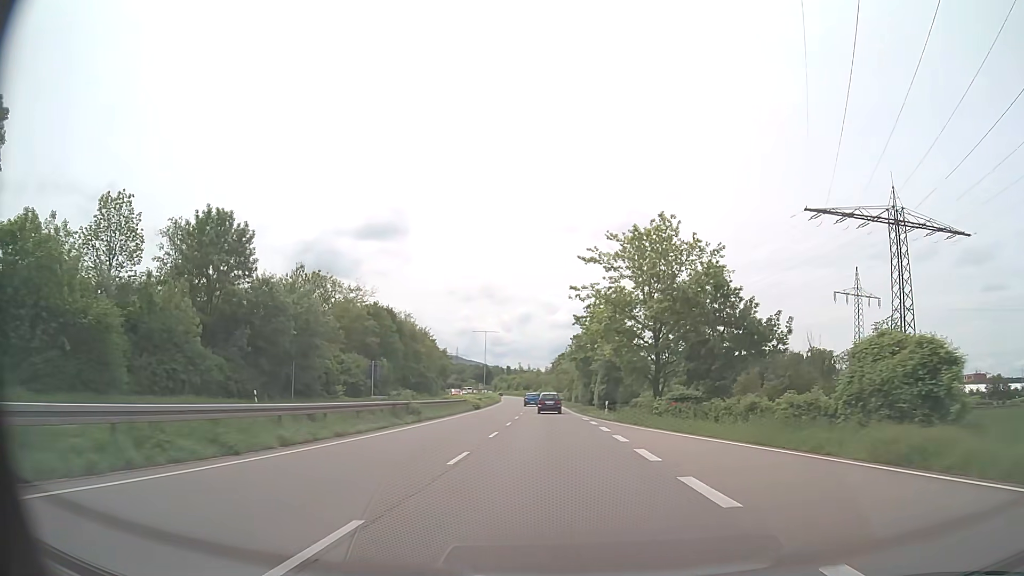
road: trunk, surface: asphalt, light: Day
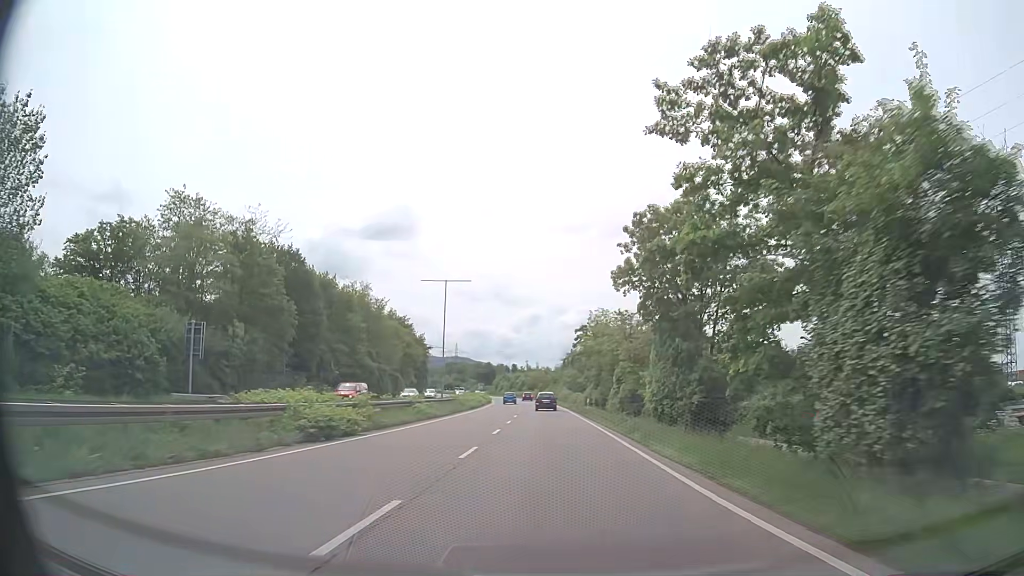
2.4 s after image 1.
(-0.2, +43.7) m; -1°
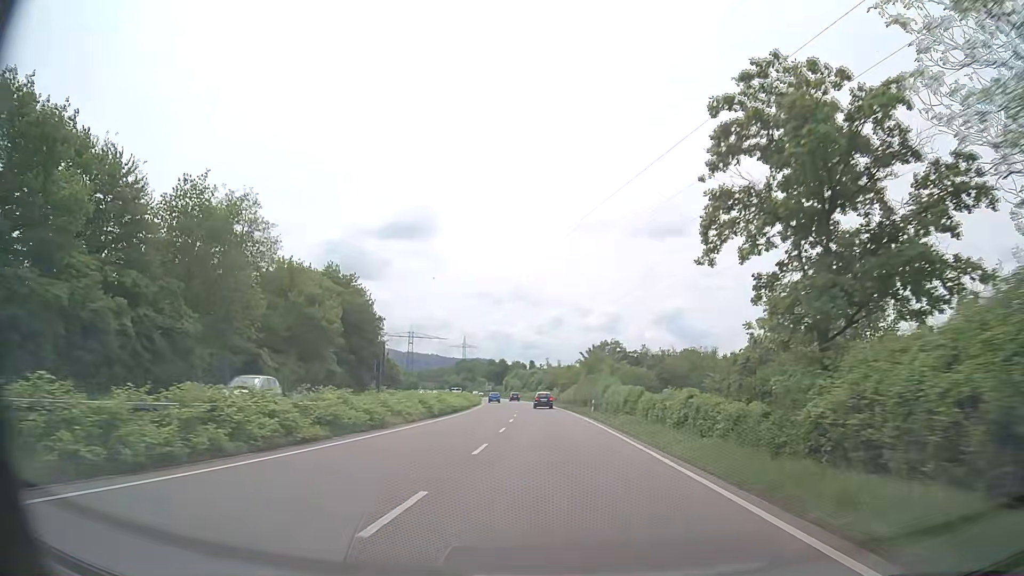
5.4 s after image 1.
(-0.7, +53.2) m; -2°
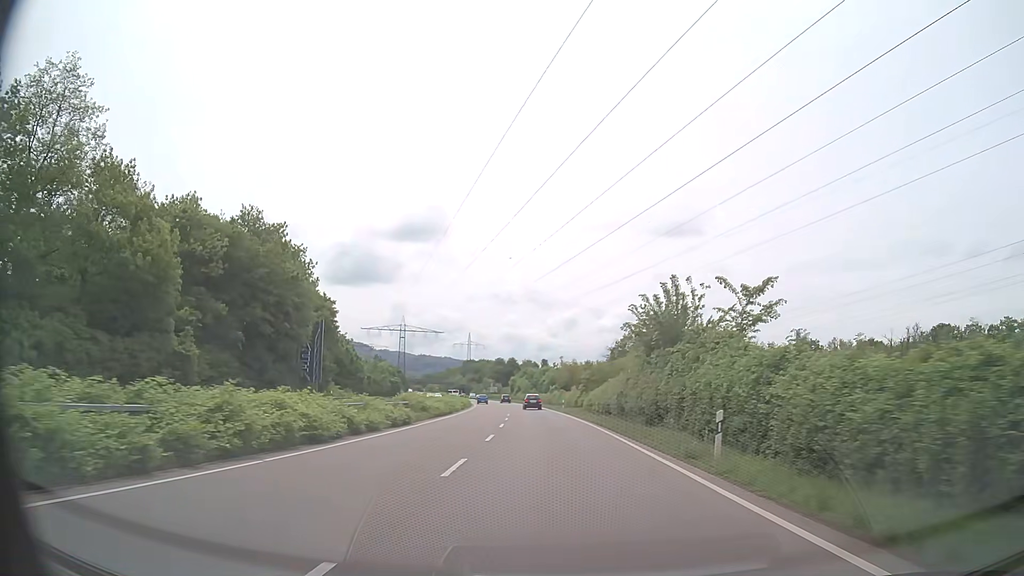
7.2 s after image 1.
(-0.4, +31.1) m; -1°
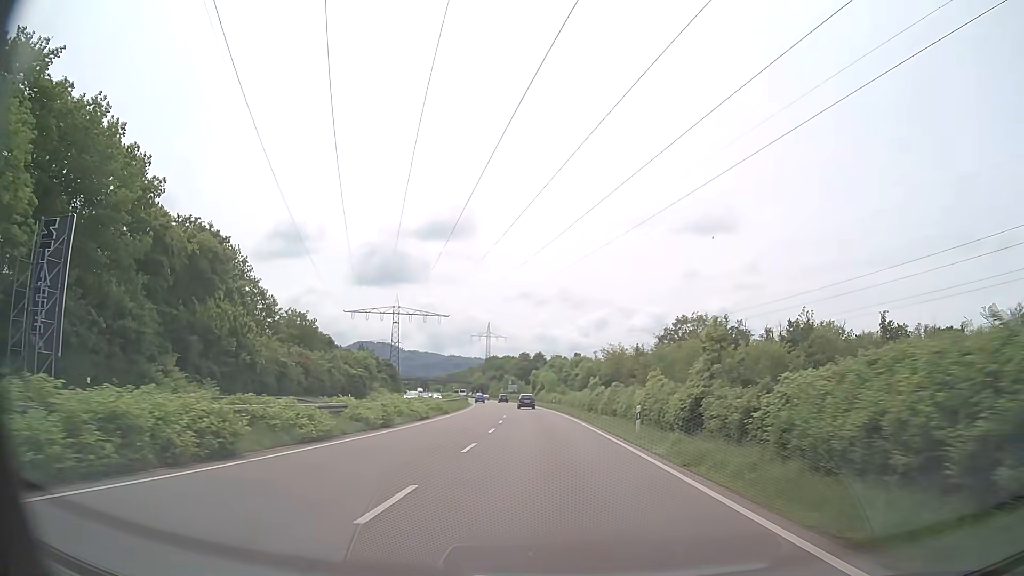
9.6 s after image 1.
(-0.8, +40.4) m; -3°
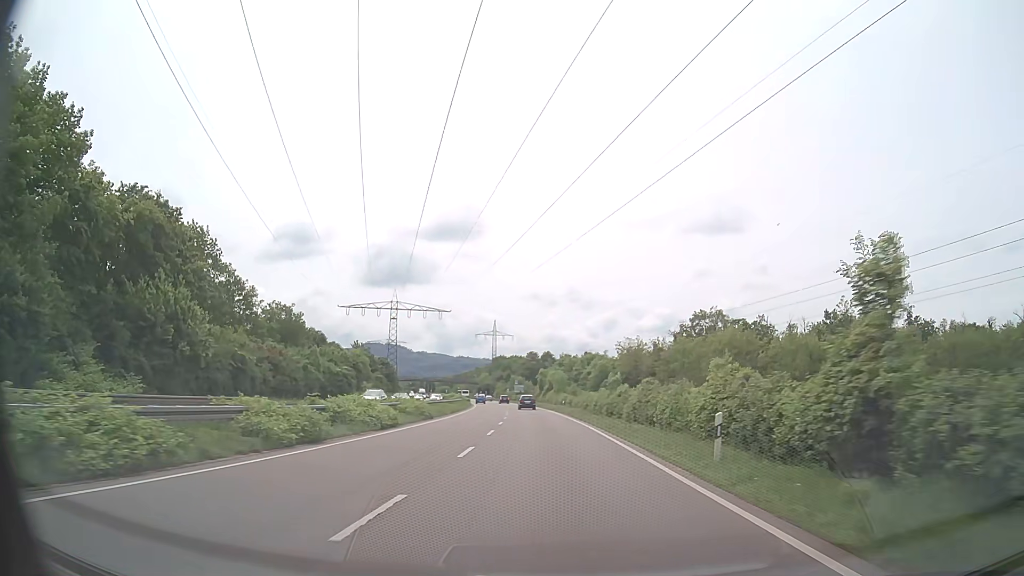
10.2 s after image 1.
(-0.1, +9.9) m; -1°
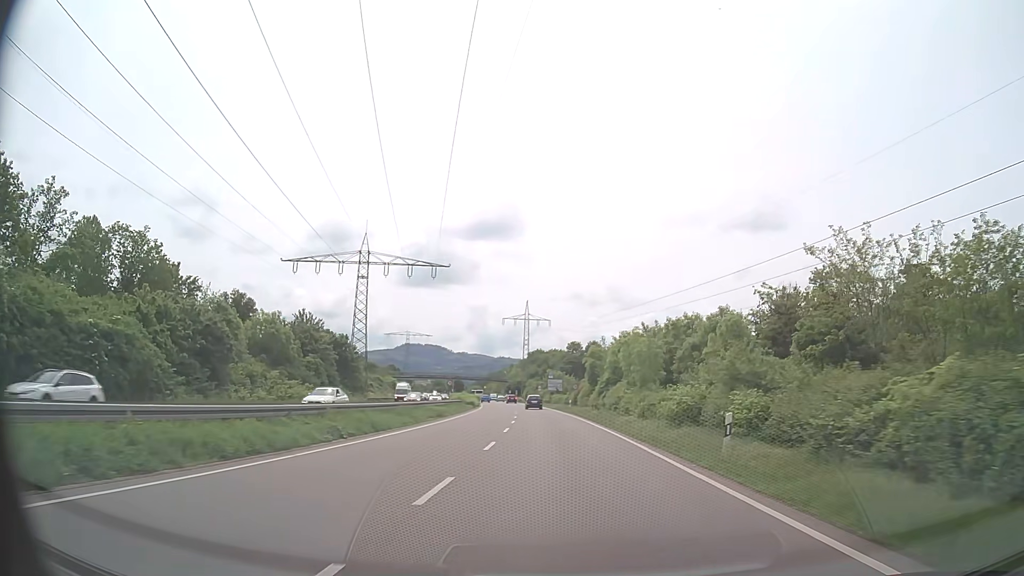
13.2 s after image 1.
(-1.6, +48.9) m; -3°
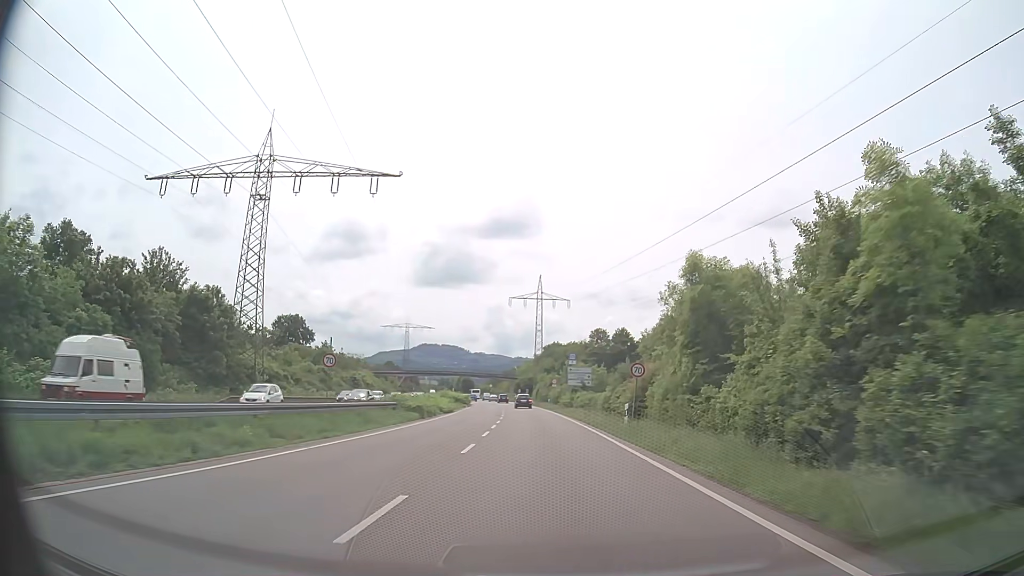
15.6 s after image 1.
(-0.4, +38.4) m; -1°
(0, +10) (0, +20) (-1, +30) (-1, +40) (-2, +50) (-2, +60) (-3, +70) (-4, +80) (-5, +90) (-7, +100) m
